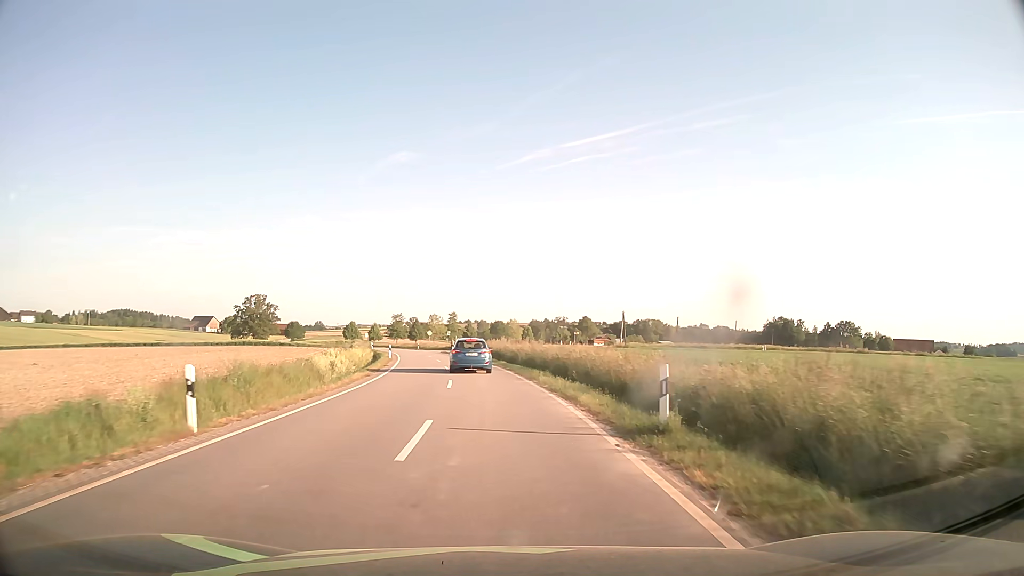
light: Day
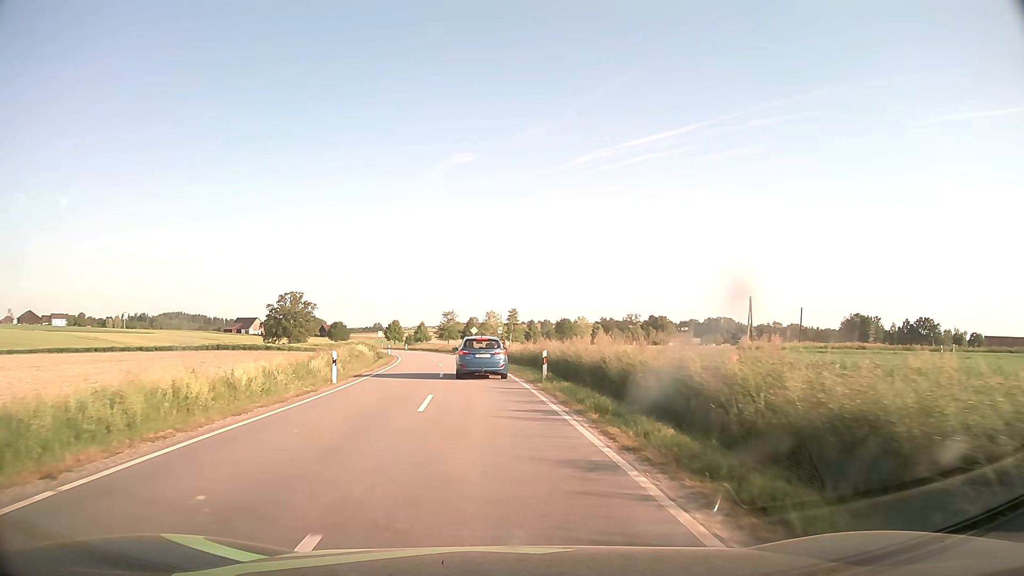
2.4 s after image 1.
(-1.3, +31.0) m; -5°
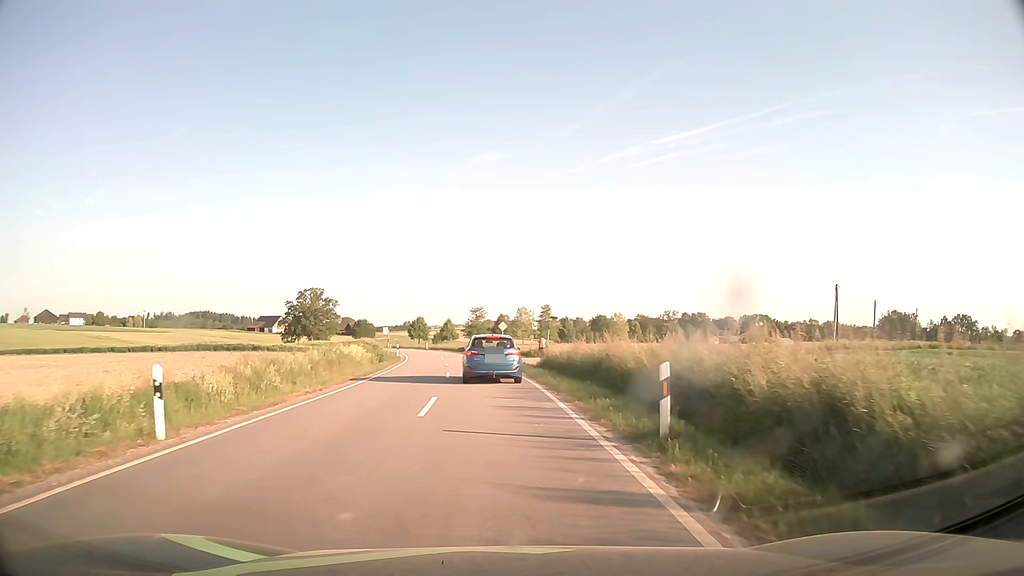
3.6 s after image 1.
(-0.3, +13.1) m; -3°
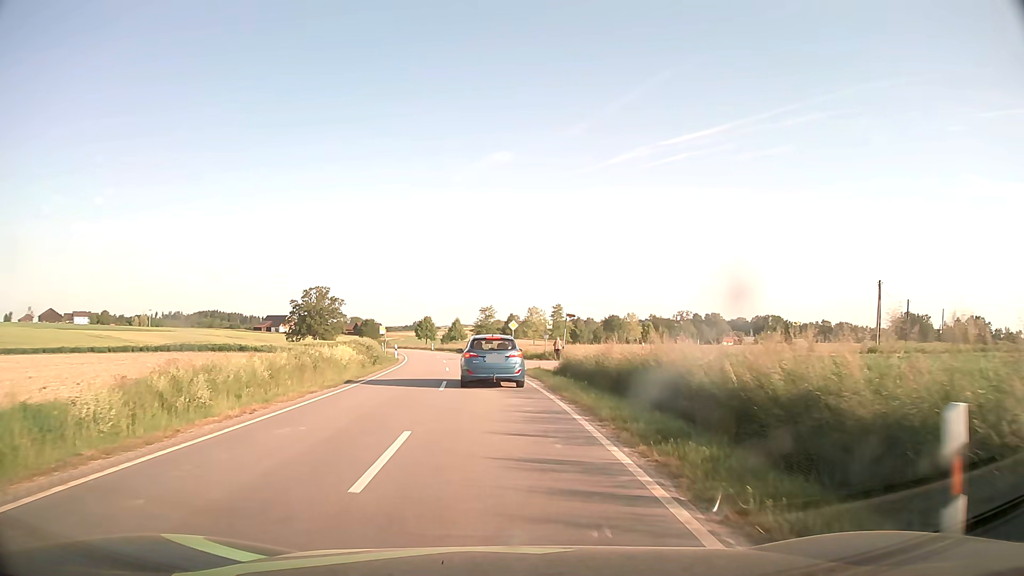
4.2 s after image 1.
(0.0, +5.7) m; -1°
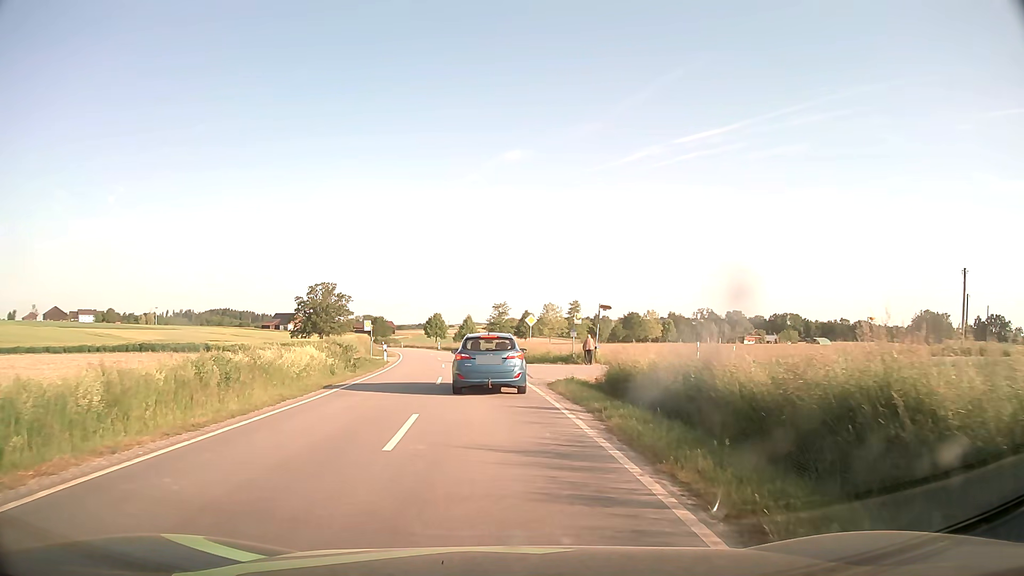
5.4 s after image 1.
(-0.1, +9.7) m; -1°
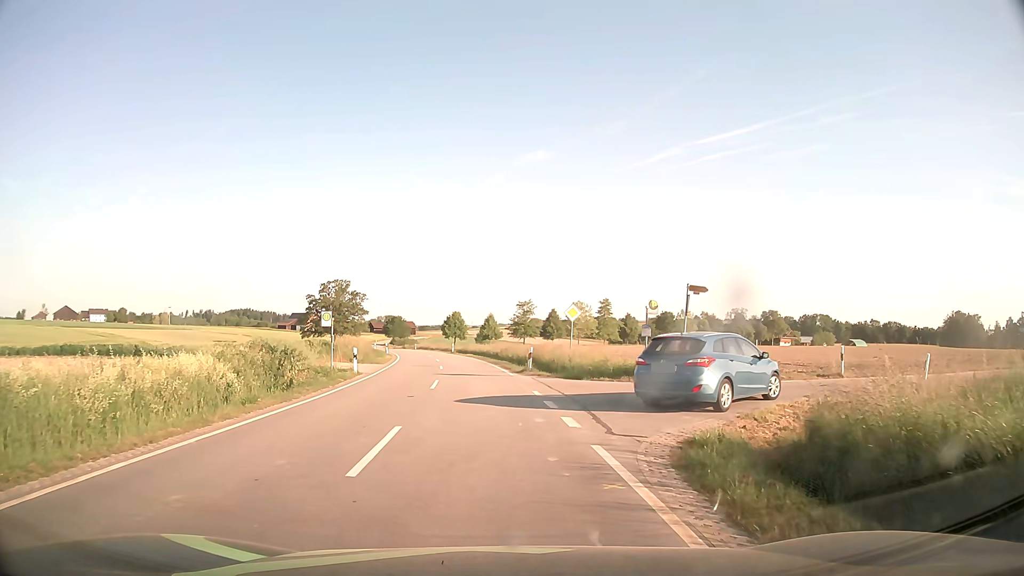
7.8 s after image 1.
(-0.2, +13.3) m; -2°
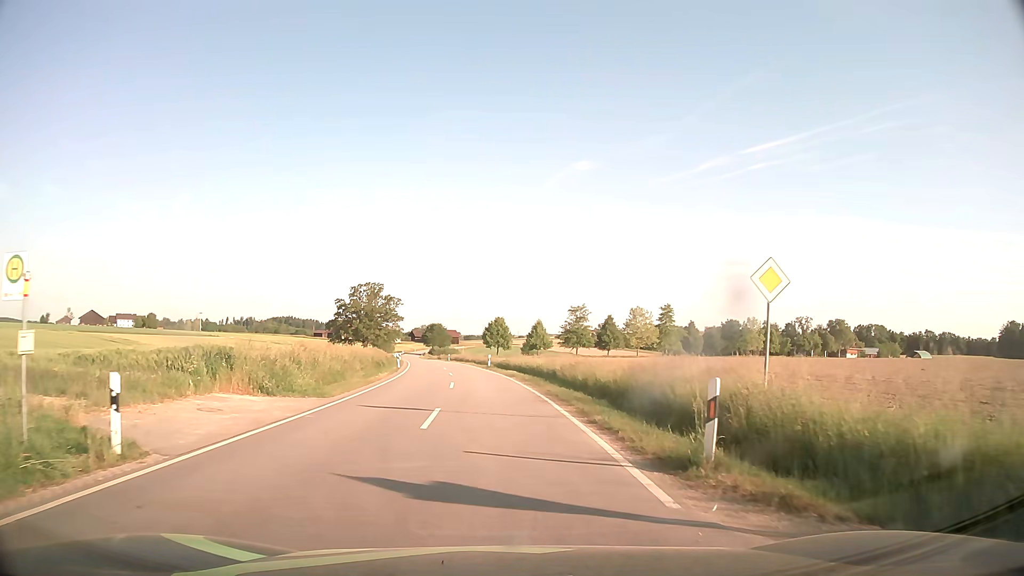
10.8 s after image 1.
(-0.7, +20.3) m; -4°
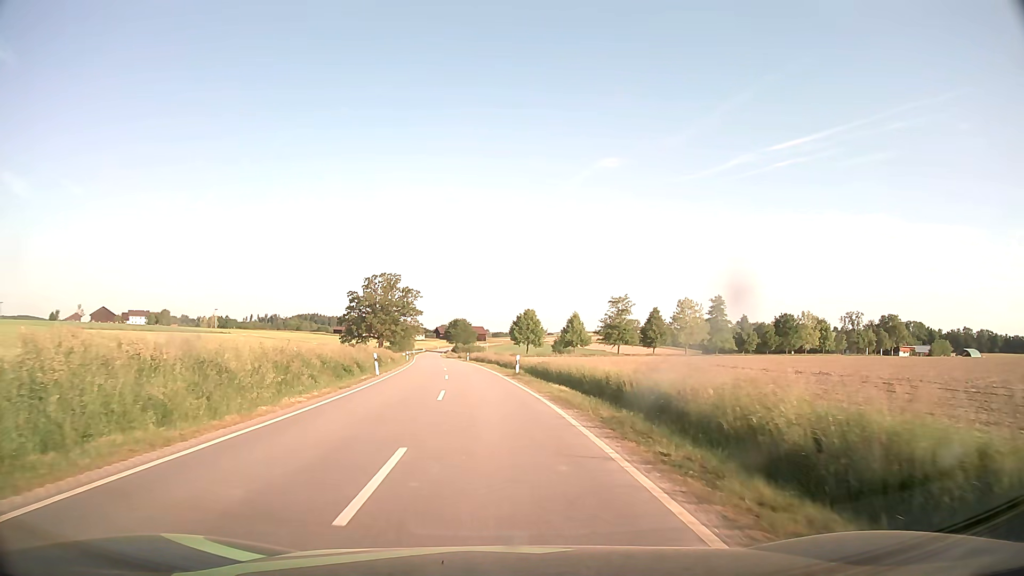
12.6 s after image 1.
(-0.3, +18.9) m; -2°
(0, +10) (-1, +20) (-1, +30) (-2, +40) (-3, +50) (-4, +60) (-6, +70) (-7, +80) (-8, +90) (-9, +99) m
